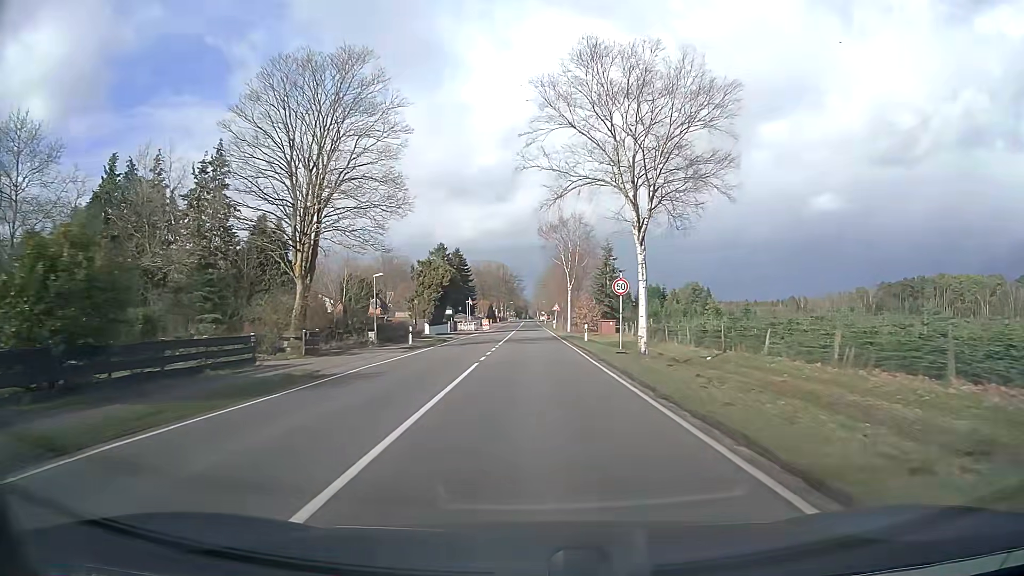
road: secondary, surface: asphalt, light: Day
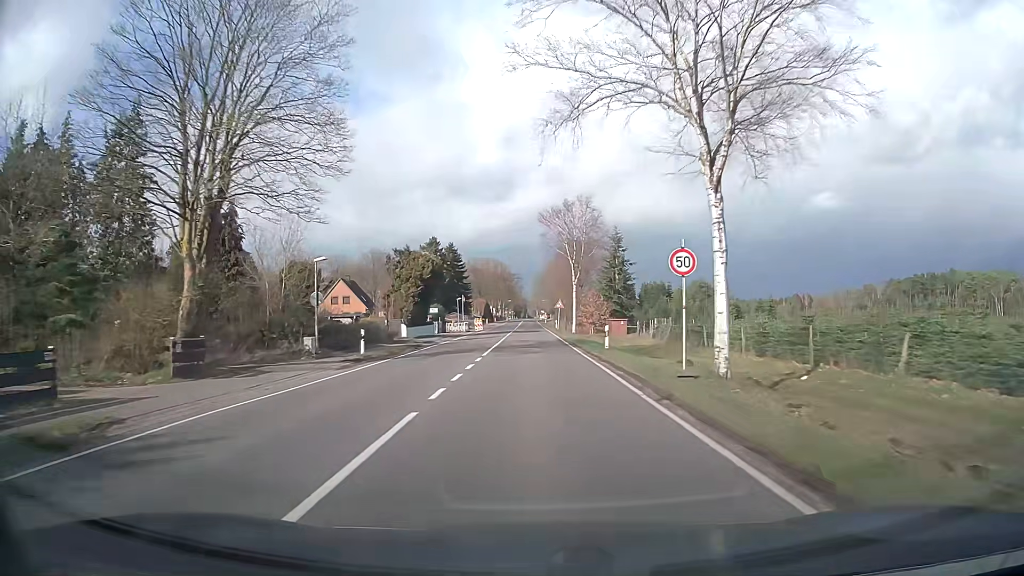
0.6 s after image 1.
(0.0, +10.7) m; 0°
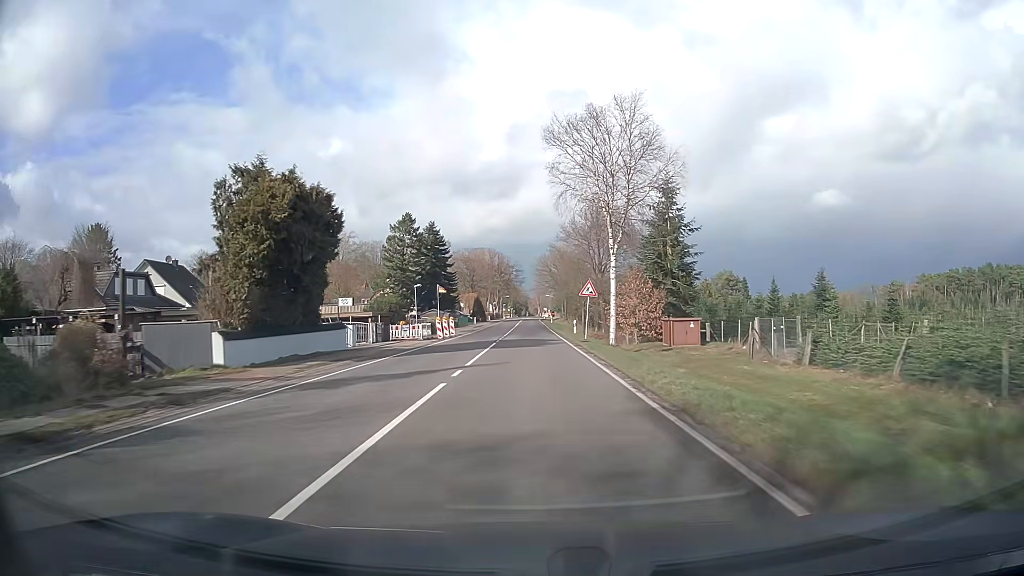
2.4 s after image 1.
(-0.1, +31.0) m; 0°
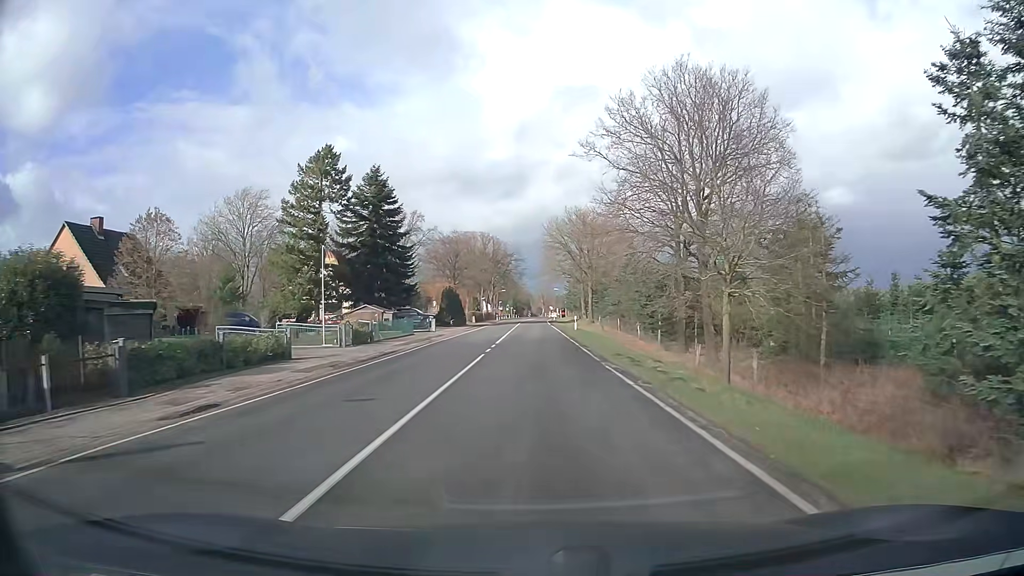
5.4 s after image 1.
(-0.4, +46.4) m; 0°
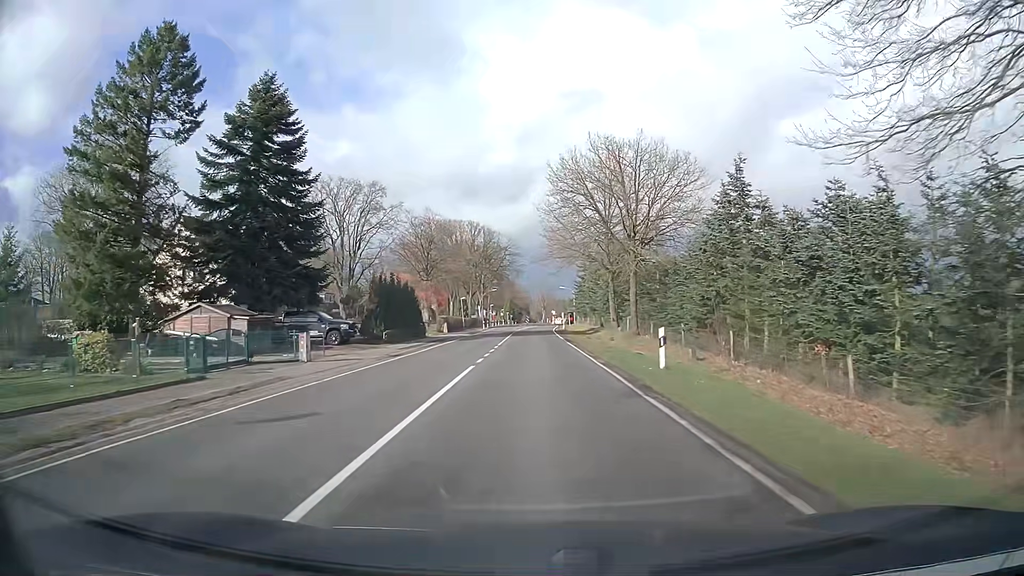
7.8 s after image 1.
(0.0, +32.8) m; 0°
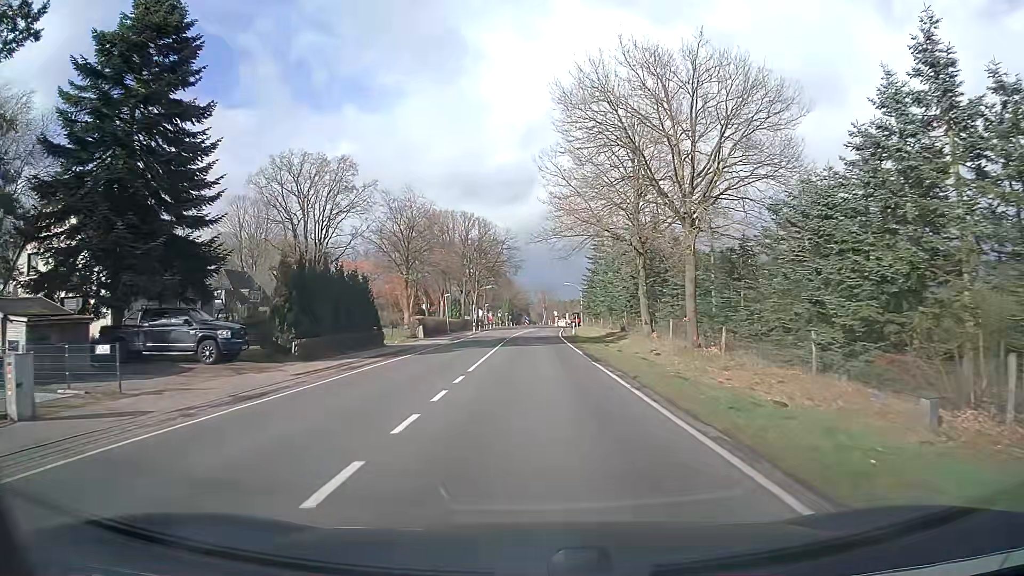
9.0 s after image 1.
(-0.1, +15.7) m; 0°
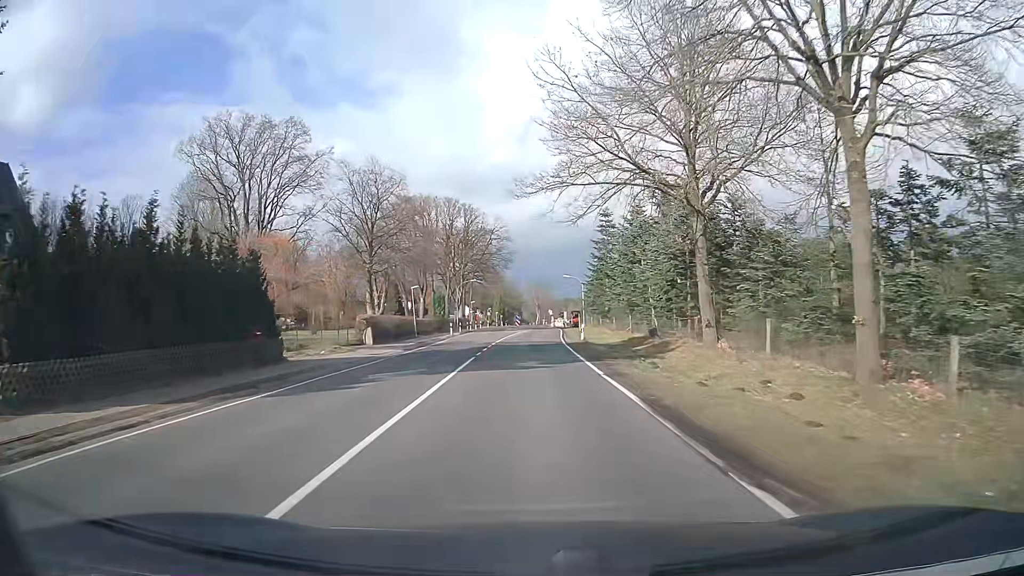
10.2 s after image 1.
(+0.1, +15.6) m; +1°
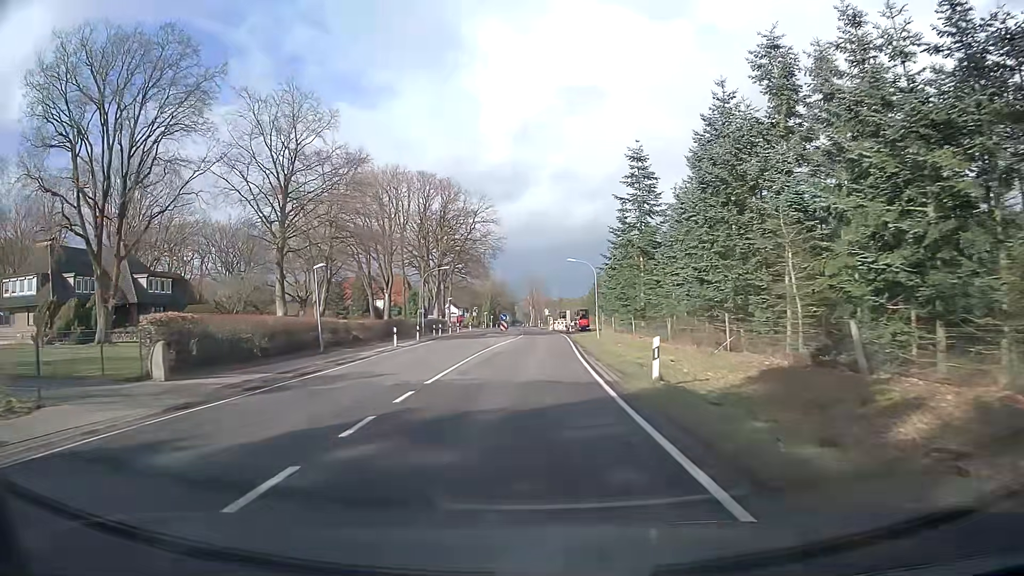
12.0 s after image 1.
(0.0, +23.1) m; 0°
(0, +10) (0, +20) (0, +30) (0, +40) (+1, +50) (0, +60) (0, +70) (0, +80) (-1, +90) (-1, +100) m
